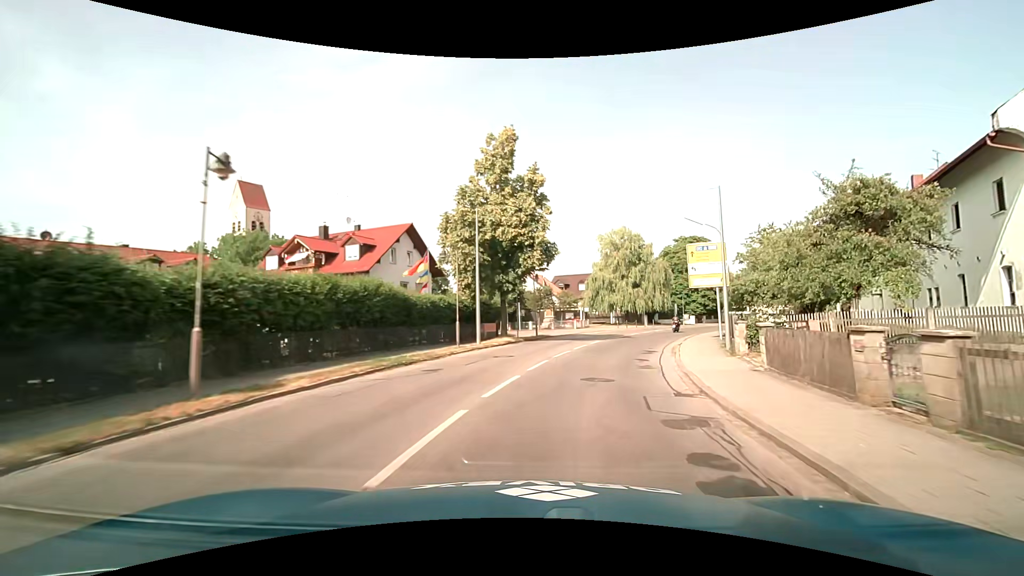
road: tertiary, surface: asphalt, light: Day
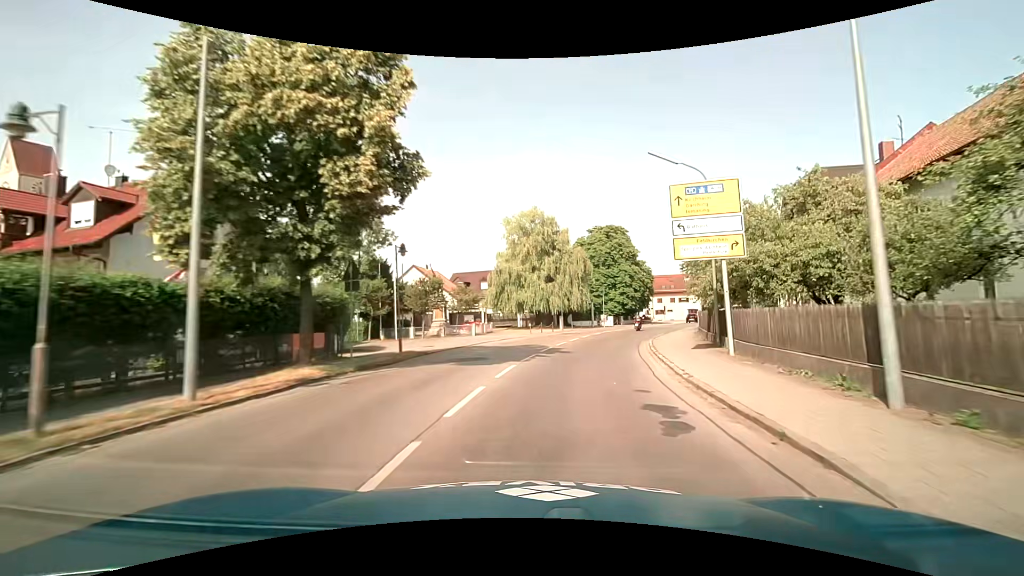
(+1.5, +15.1) m; +11°
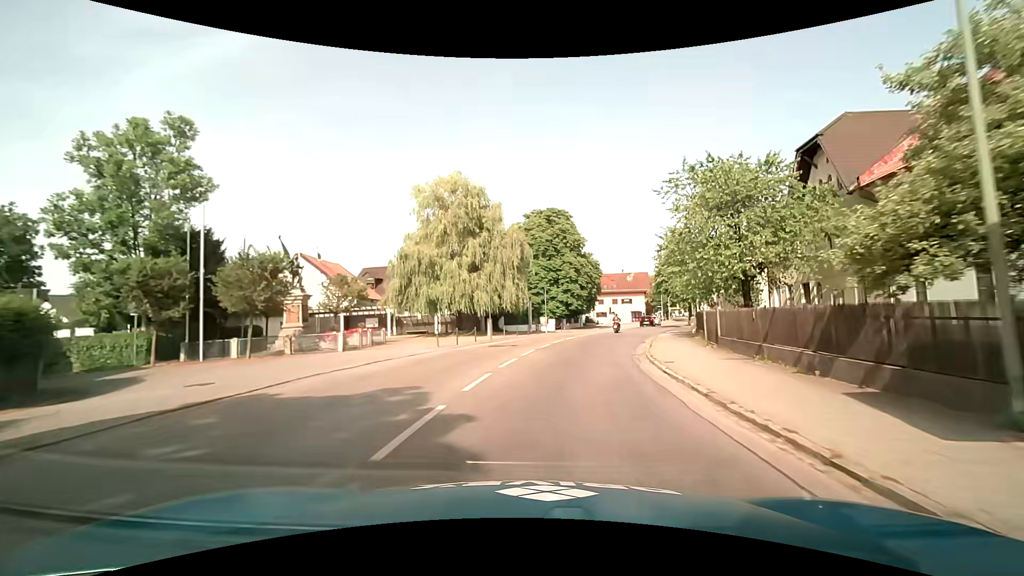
(+1.2, +15.2) m; +8°
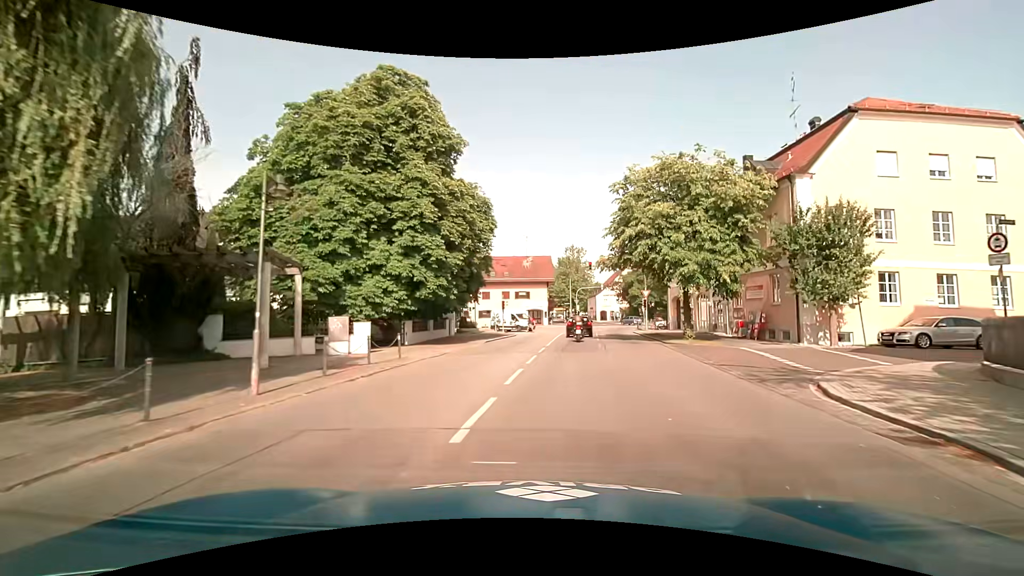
(+4.1, +34.5) m; +13°
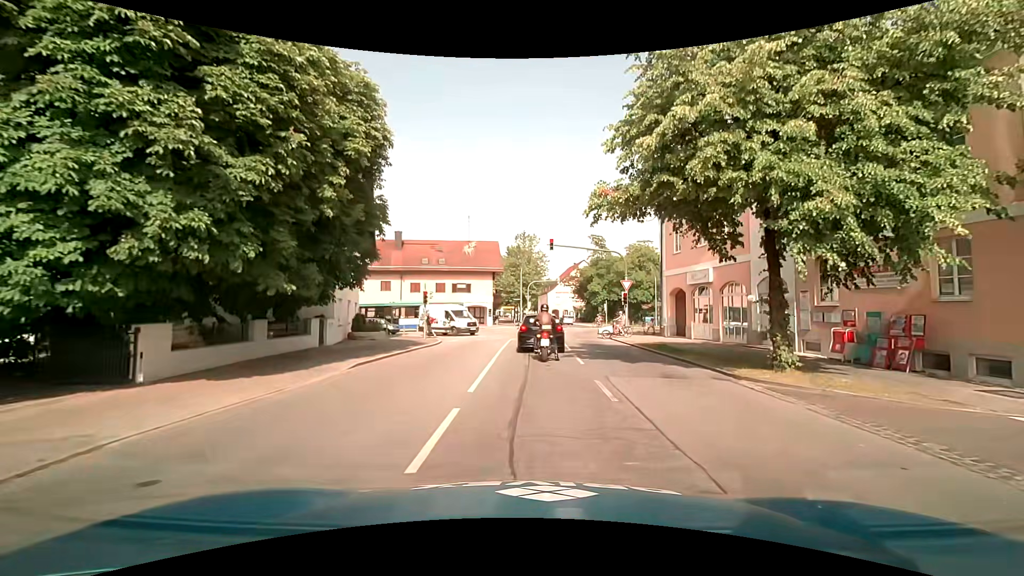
(+0.8, +14.2) m; +6°
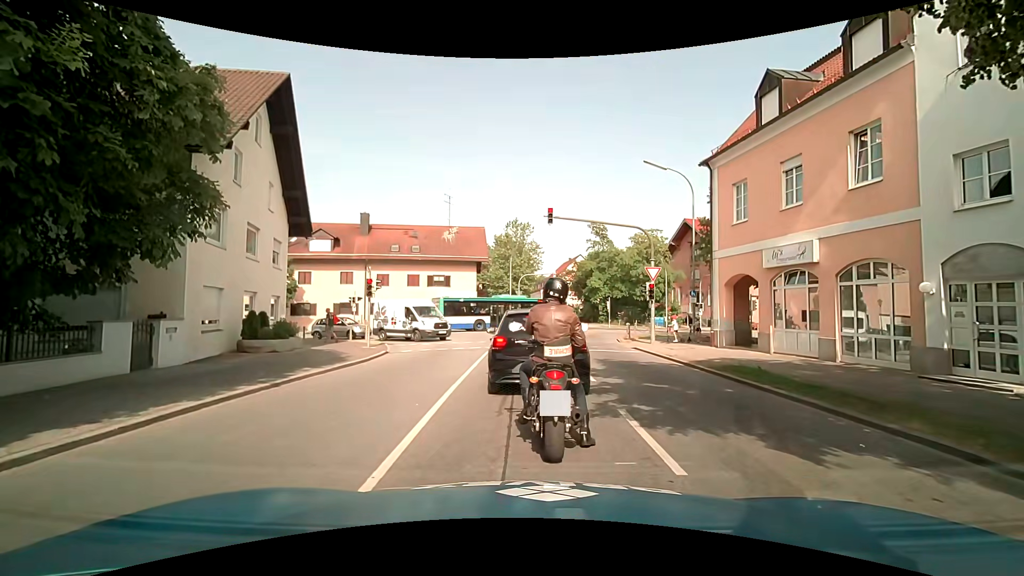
(+0.1, +9.3) m; 0°
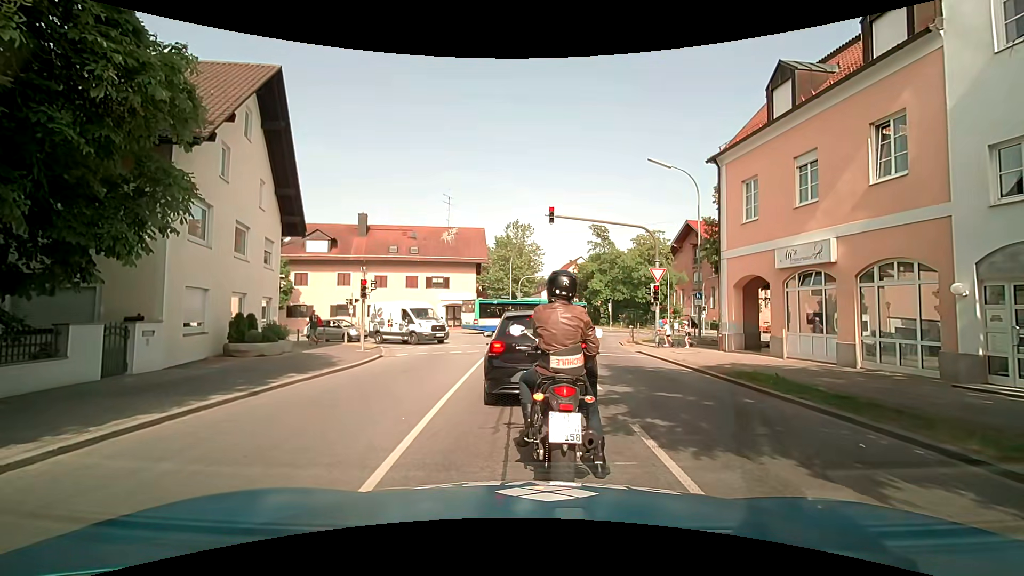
(0.0, +0.8) m; -1°
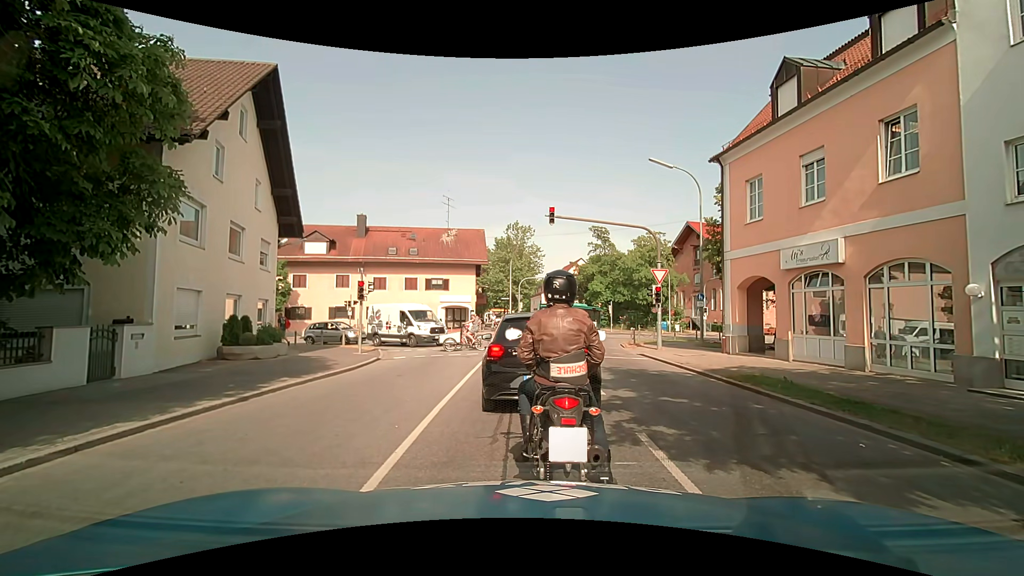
(0.0, +0.4) m; 0°
(0, +10) (0, +20) (+1, +30) (-1, +39) (-10, +42) (-20, +41) (-30, +39) (-40, +37) (-50, +35) (-59, +32) m
